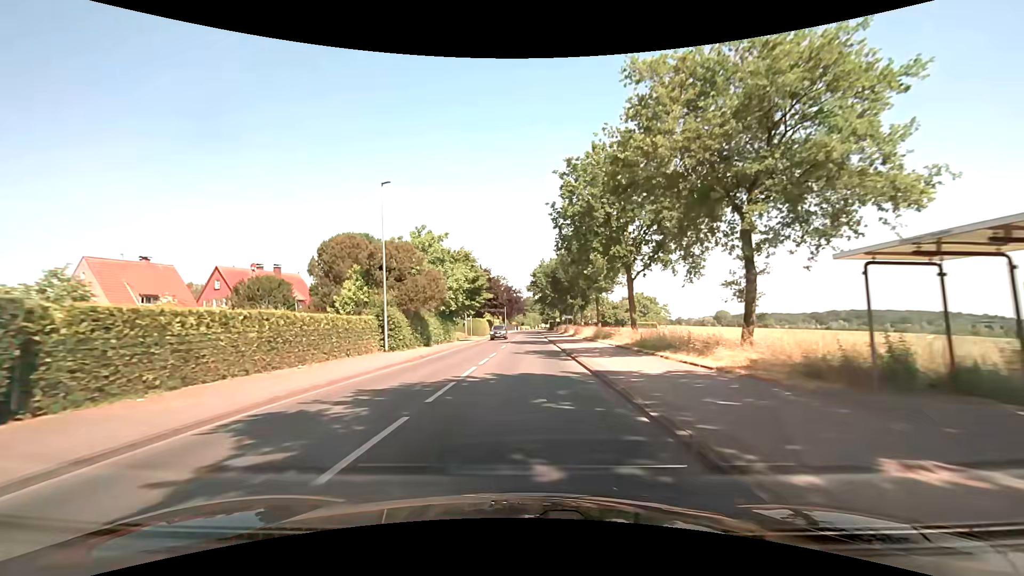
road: secondary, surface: asphalt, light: Day
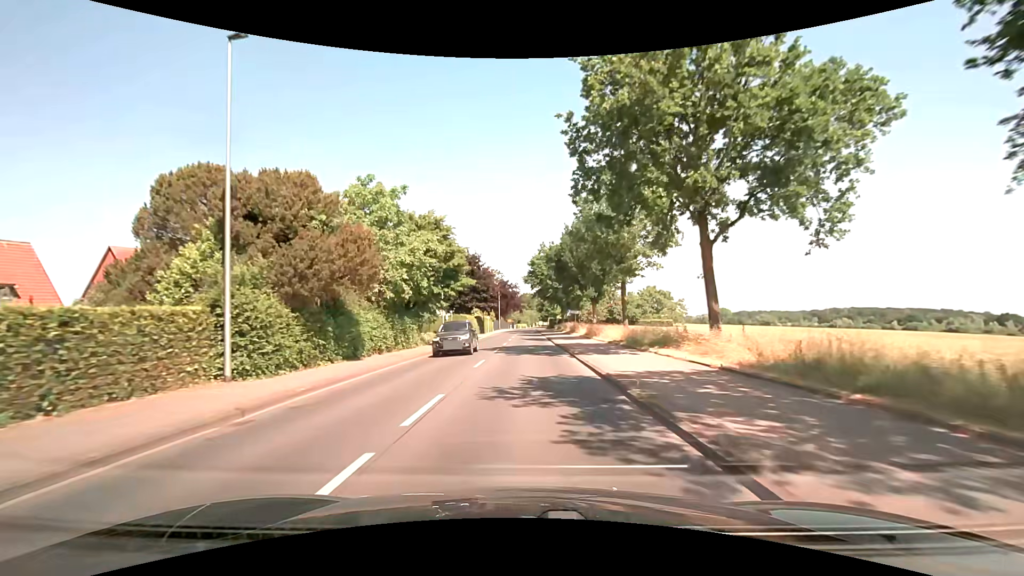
(+0.1, +15.7) m; 0°
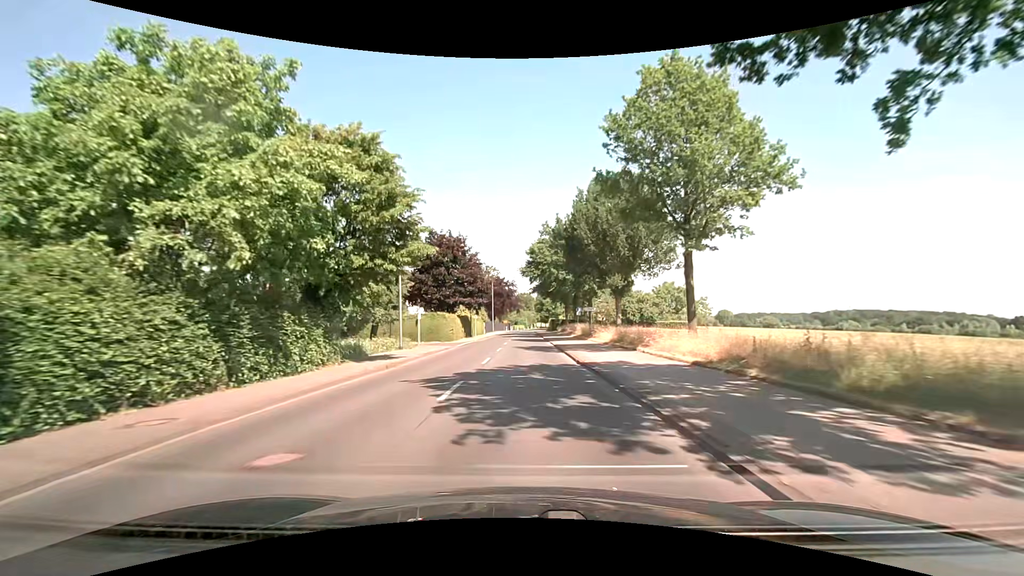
(+0.1, +15.8) m; 0°
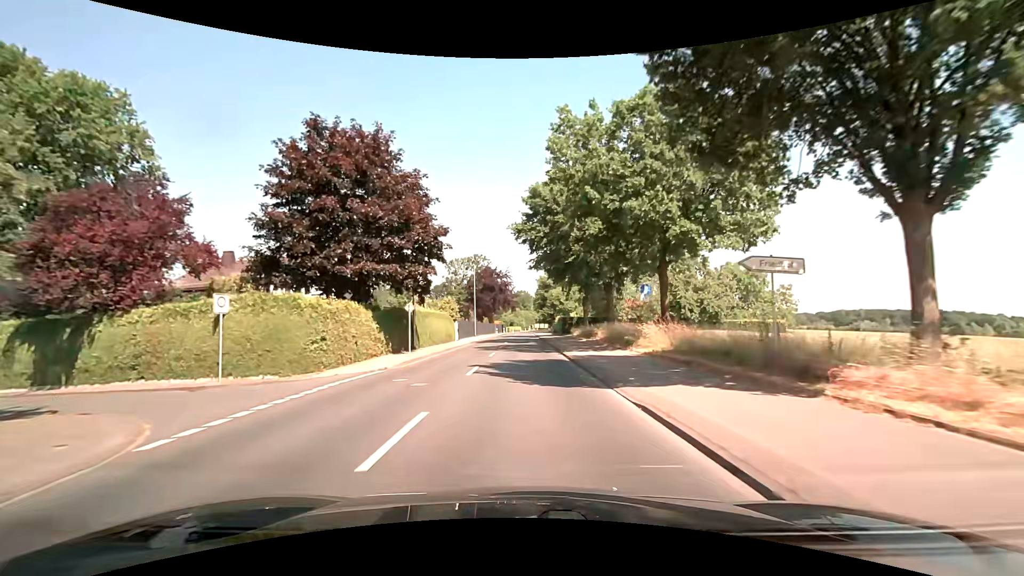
(+0.2, +31.5) m; 0°
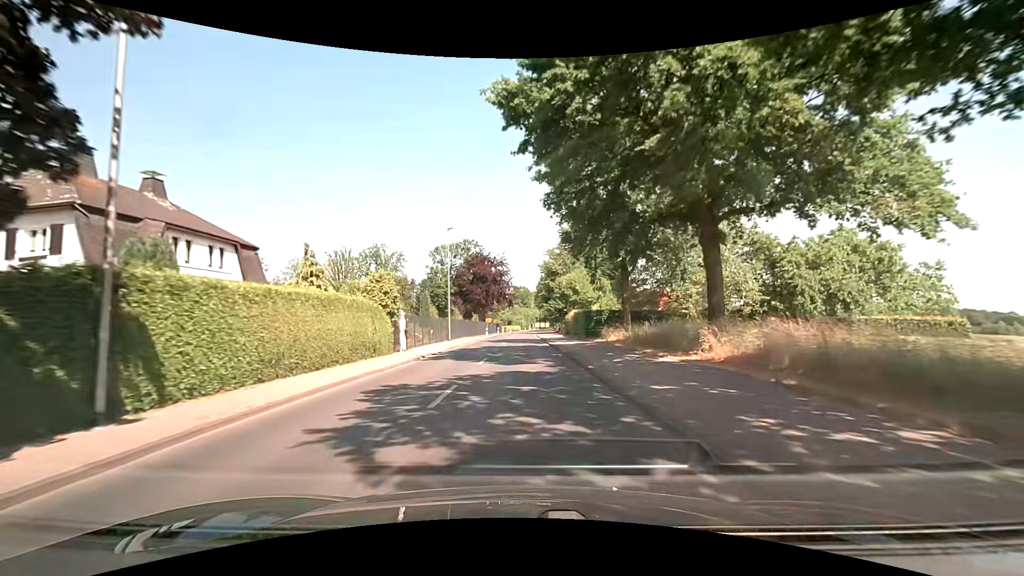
(+0.1, +23.6) m; 0°
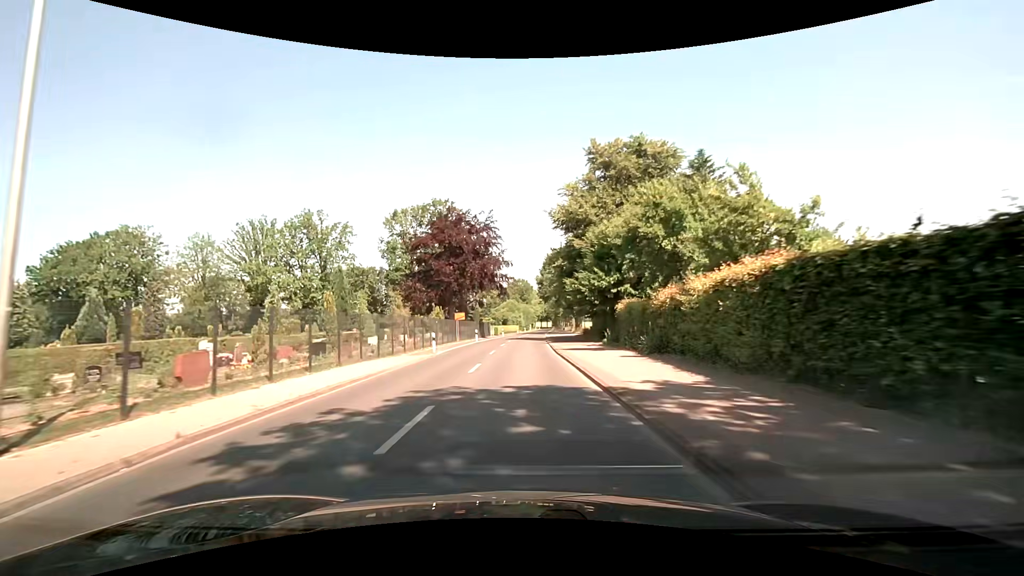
(0.0, +39.0) m; 0°
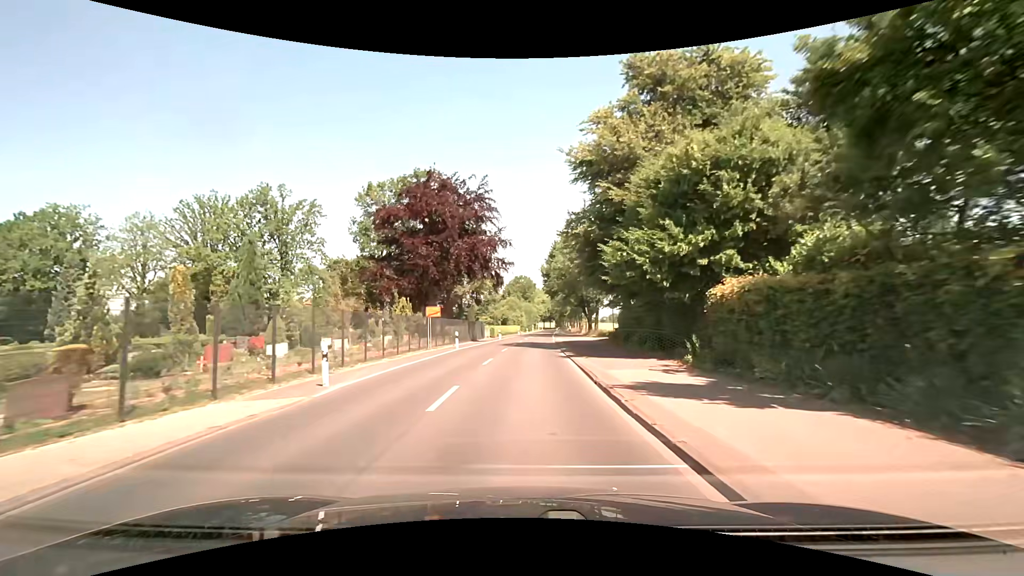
(-0.1, +15.5) m; -1°
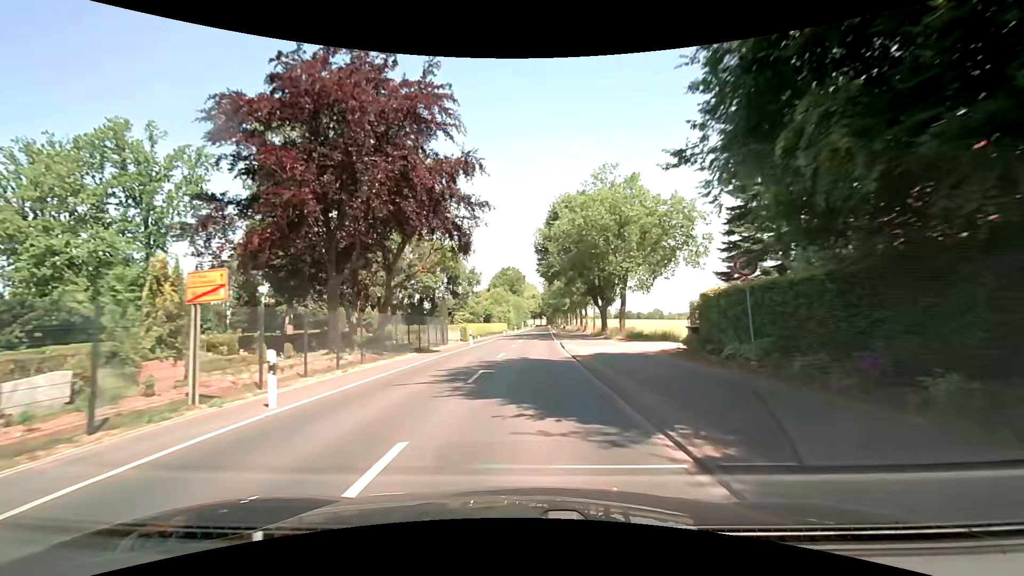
(+0.3, +23.2) m; +2°
(0, +10) (0, +20) (0, +30) (+1, +40) (+1, +50) (+2, +60) (+2, +70) (+3, +80) (+3, +90) (+3, +100) m
